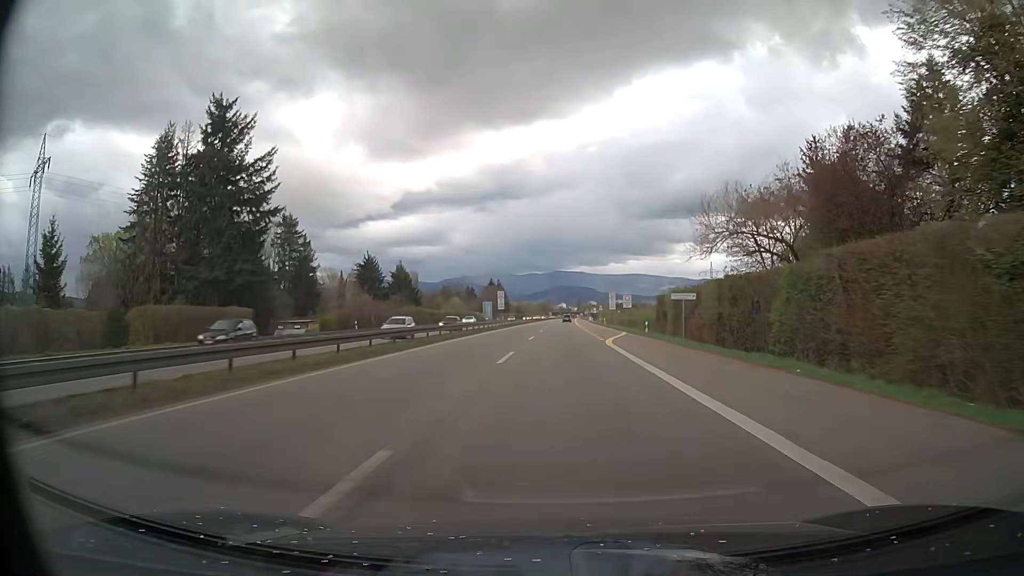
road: trunk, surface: asphalt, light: Day
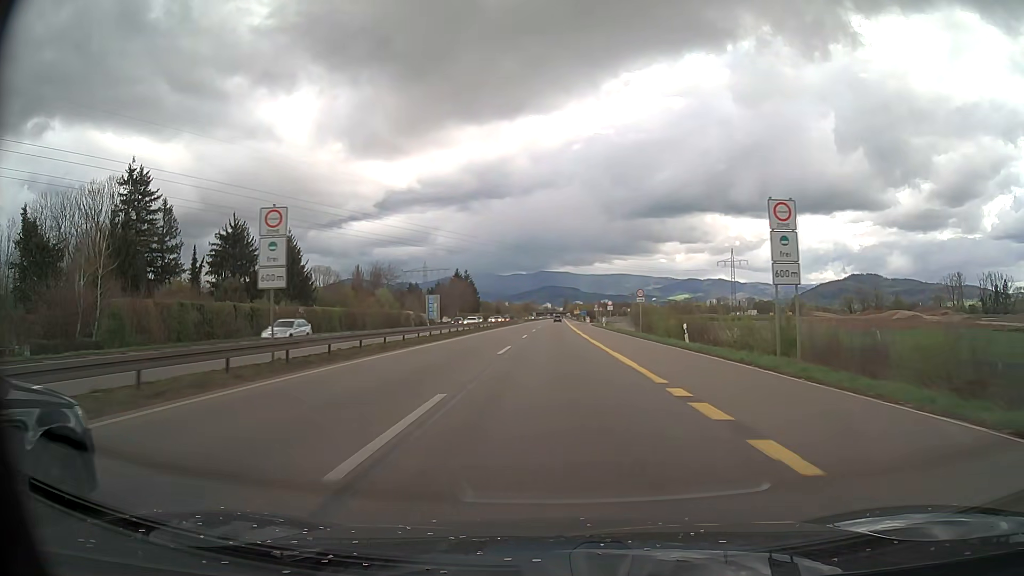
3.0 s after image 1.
(+0.9, +67.5) m; +2°
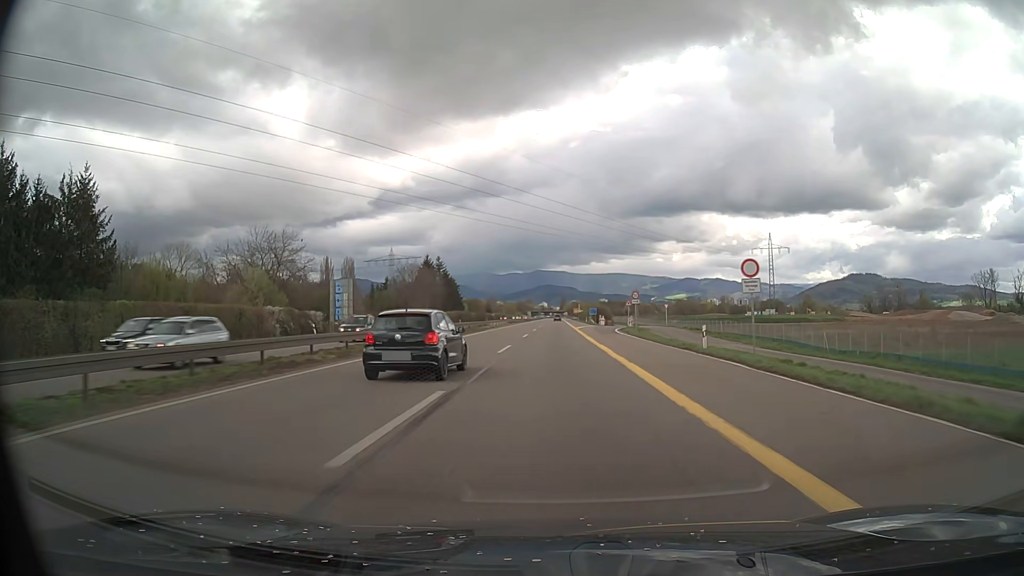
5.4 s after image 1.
(-0.1, +53.7) m; 0°
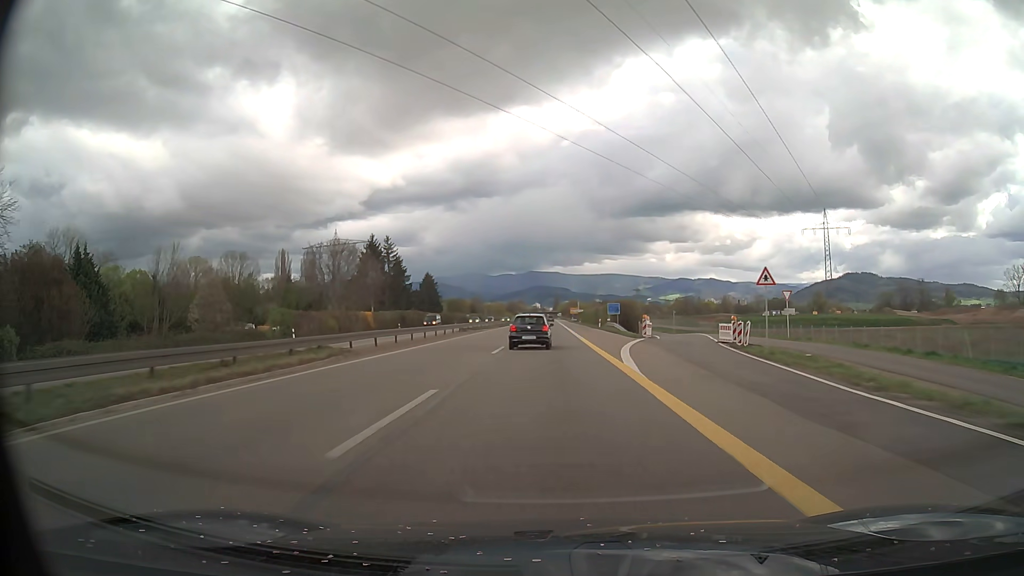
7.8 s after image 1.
(+0.3, +53.7) m; +1°
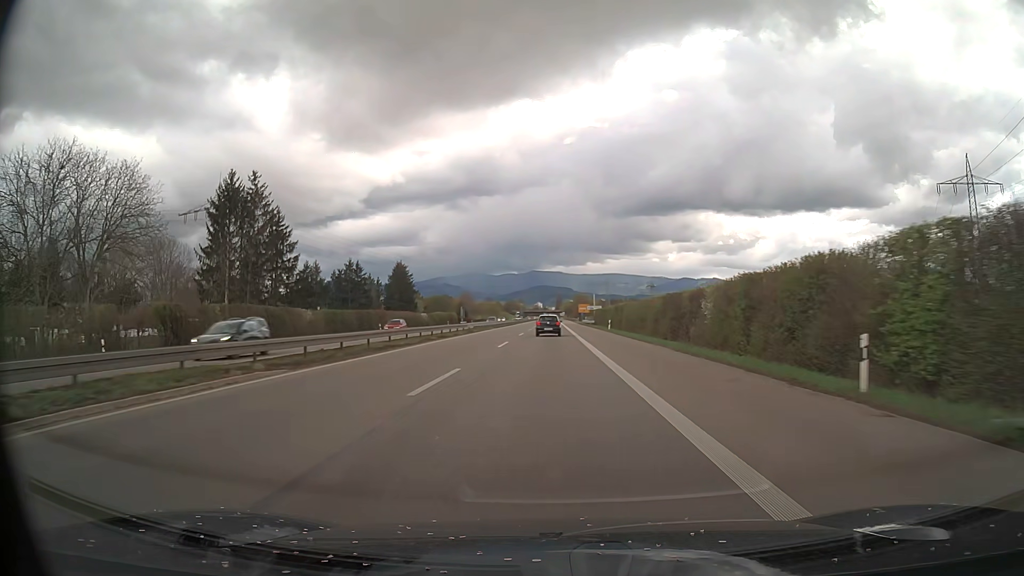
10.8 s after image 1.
(-0.1, +67.3) m; 0°
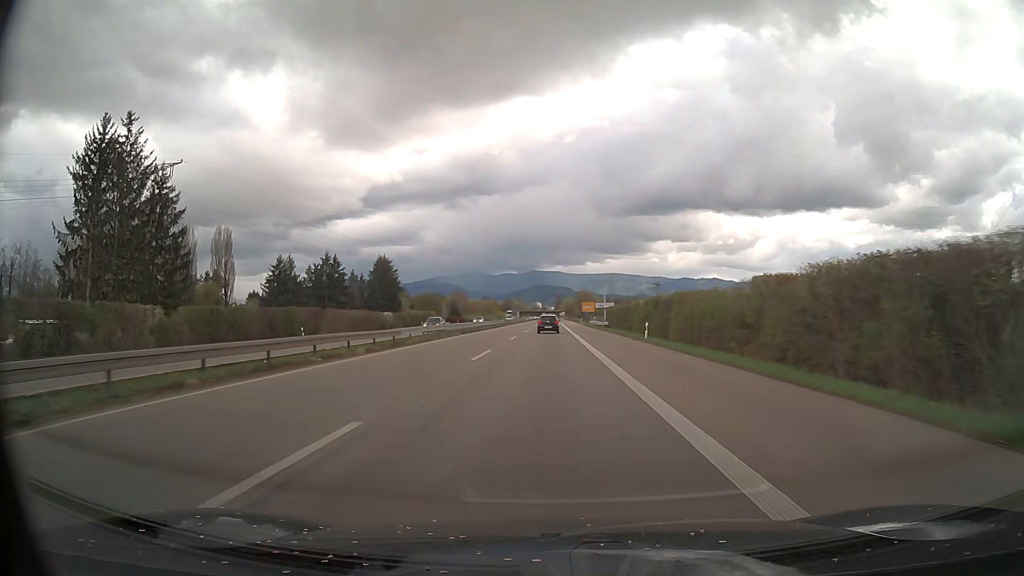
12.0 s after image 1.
(0.0, +27.0) m; 0°
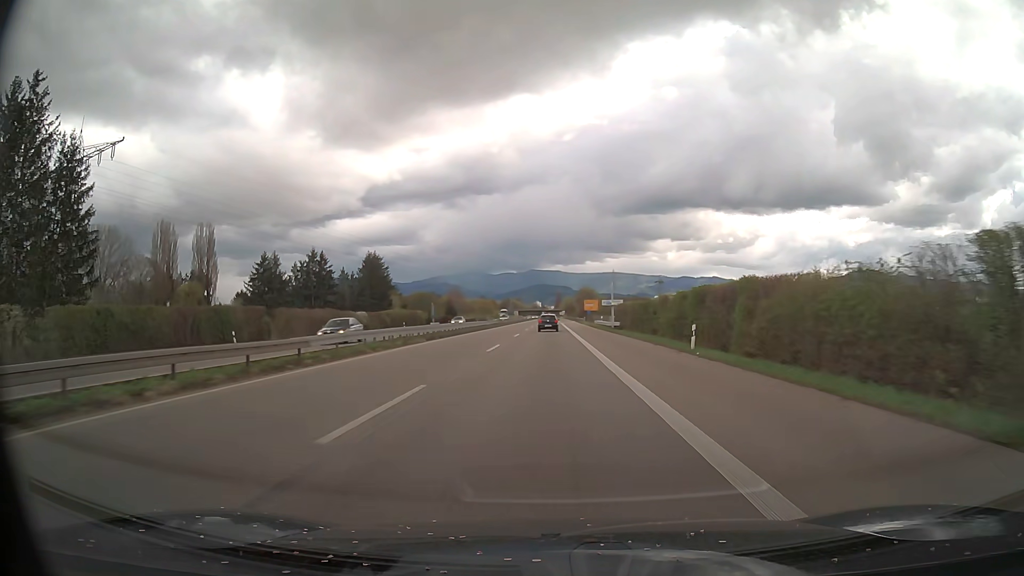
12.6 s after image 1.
(0.0, +13.5) m; 0°
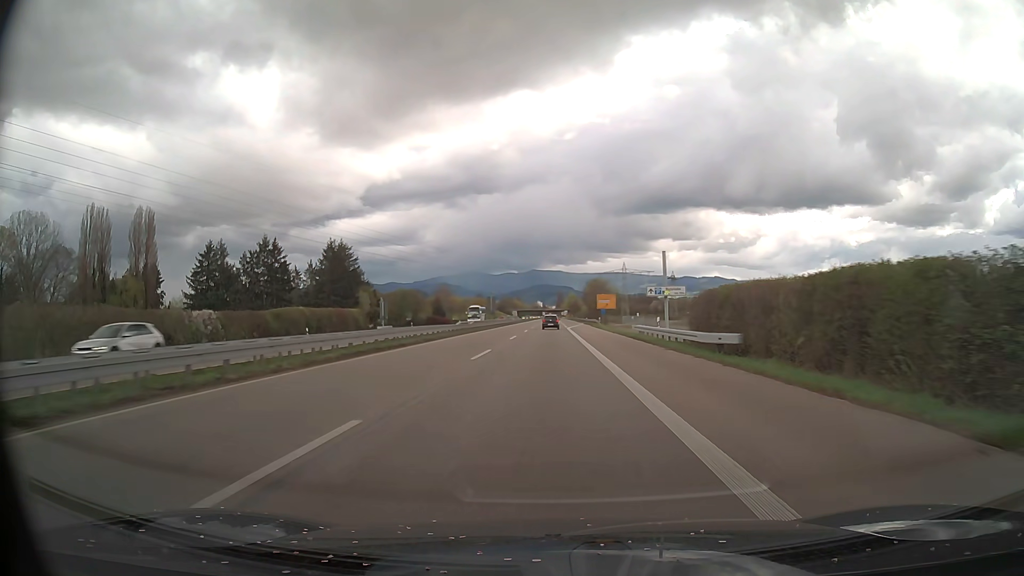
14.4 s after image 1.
(0.0, +40.5) m; 0°
(0, +10) (0, +20) (0, +30) (0, +40) (0, +50) (0, +60) (0, +70) (0, +80) (0, +90) (0, +100) m
